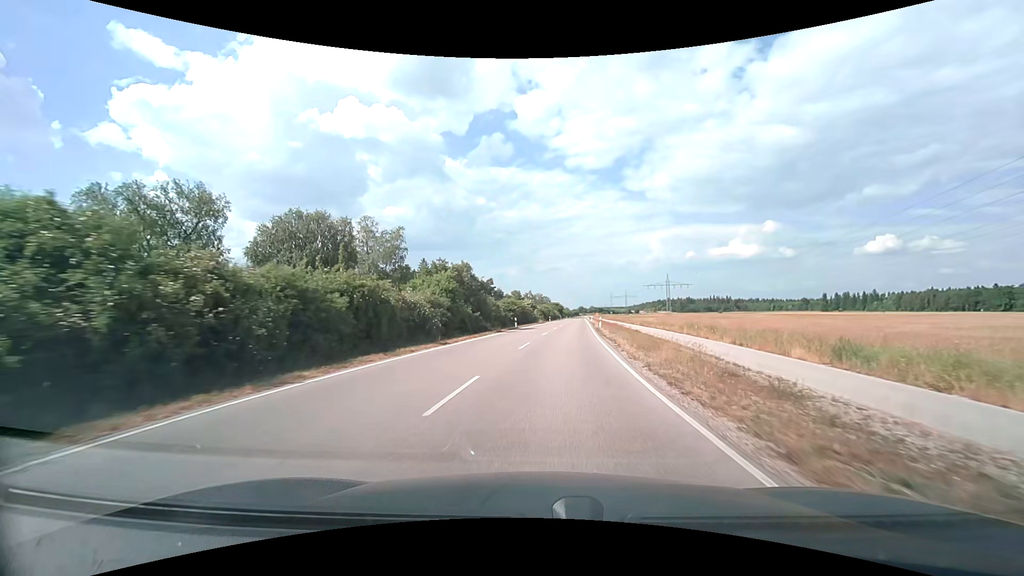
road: unclassified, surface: asphalt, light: Day
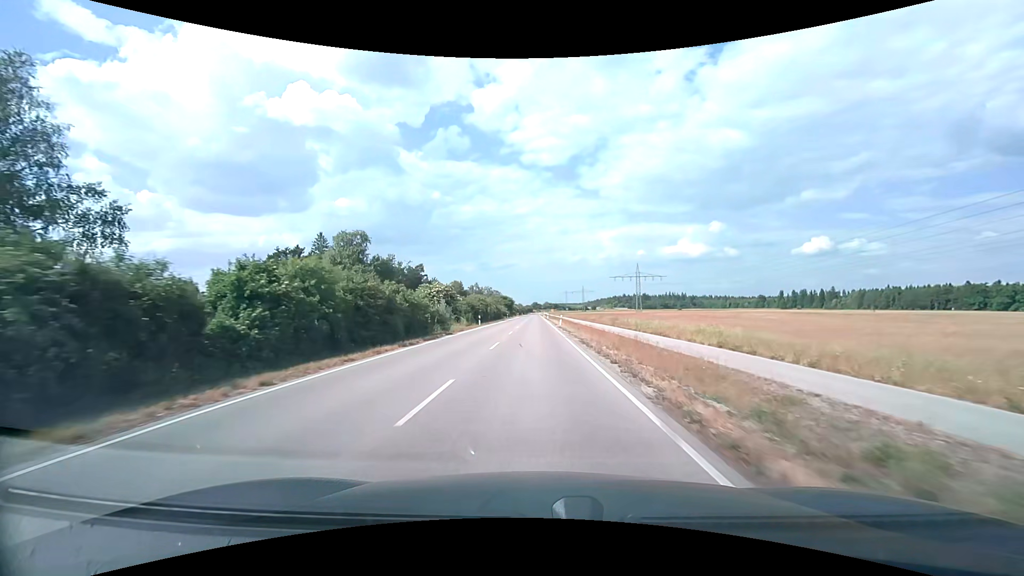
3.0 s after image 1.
(+4.0, +48.1) m; +6°
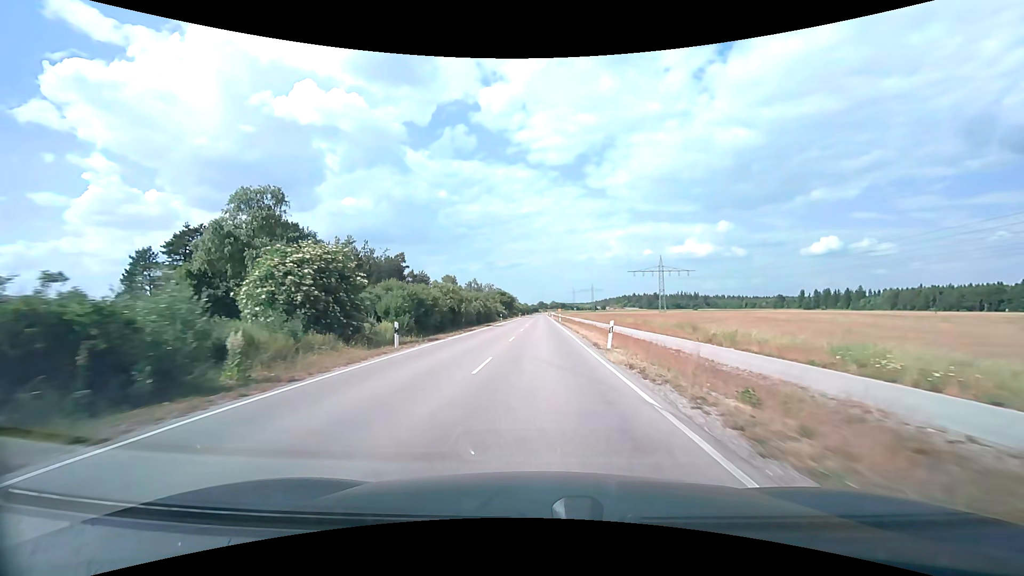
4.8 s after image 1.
(-0.2, +31.1) m; -1°
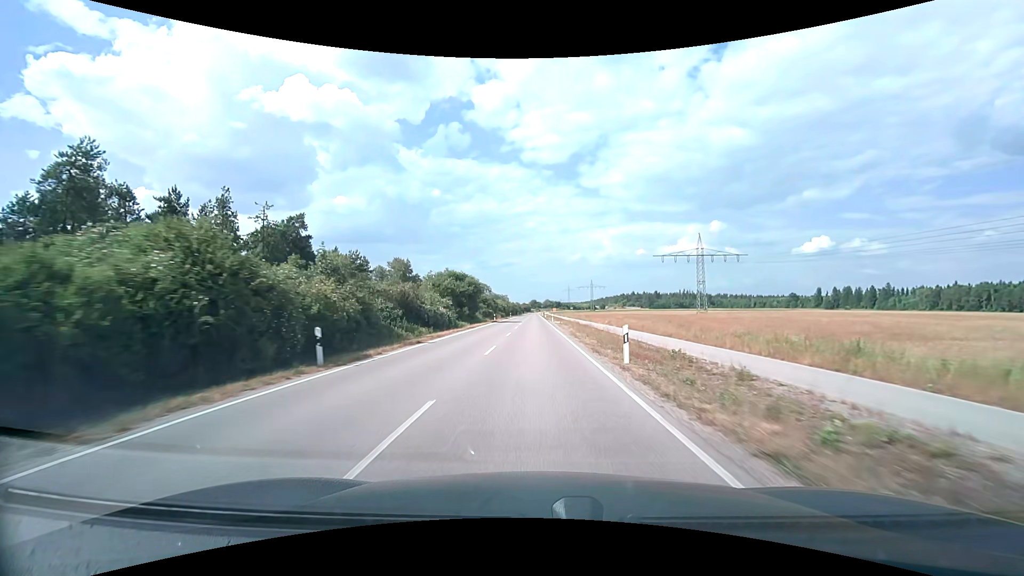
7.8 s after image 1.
(+0.5, +55.0) m; +1°
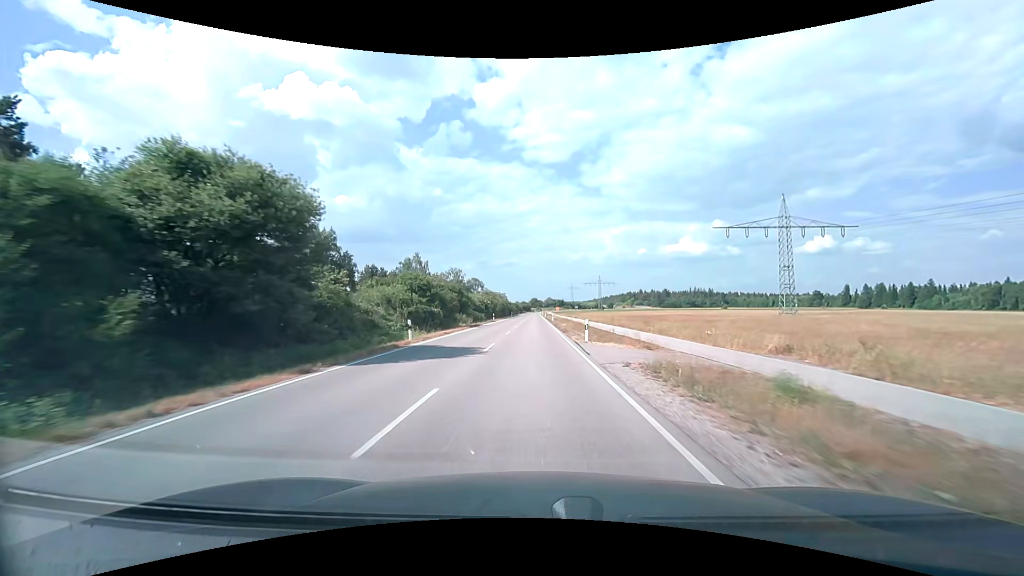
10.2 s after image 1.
(-0.1, +46.7) m; 0°
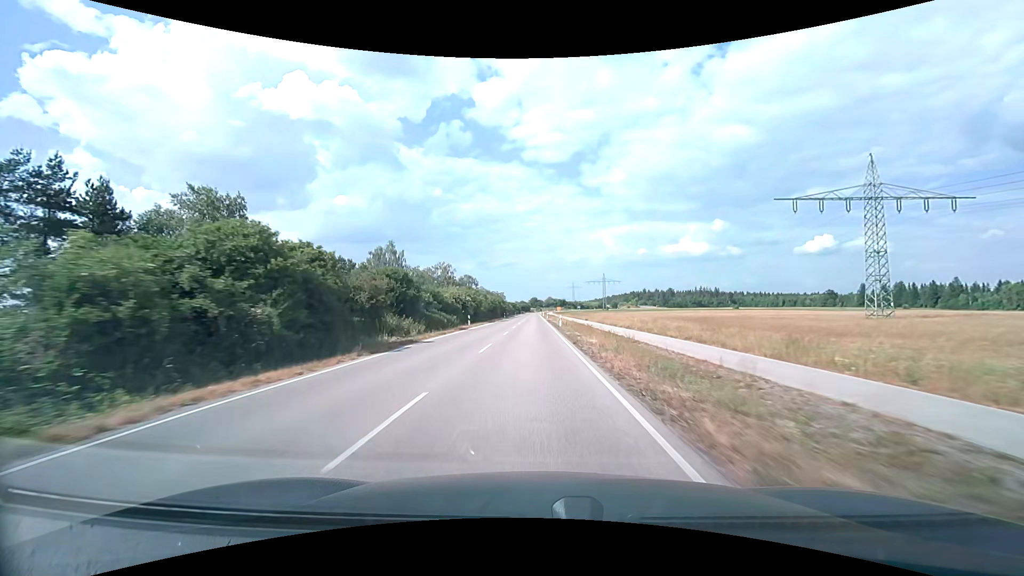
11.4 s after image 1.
(0.0, +24.2) m; 0°
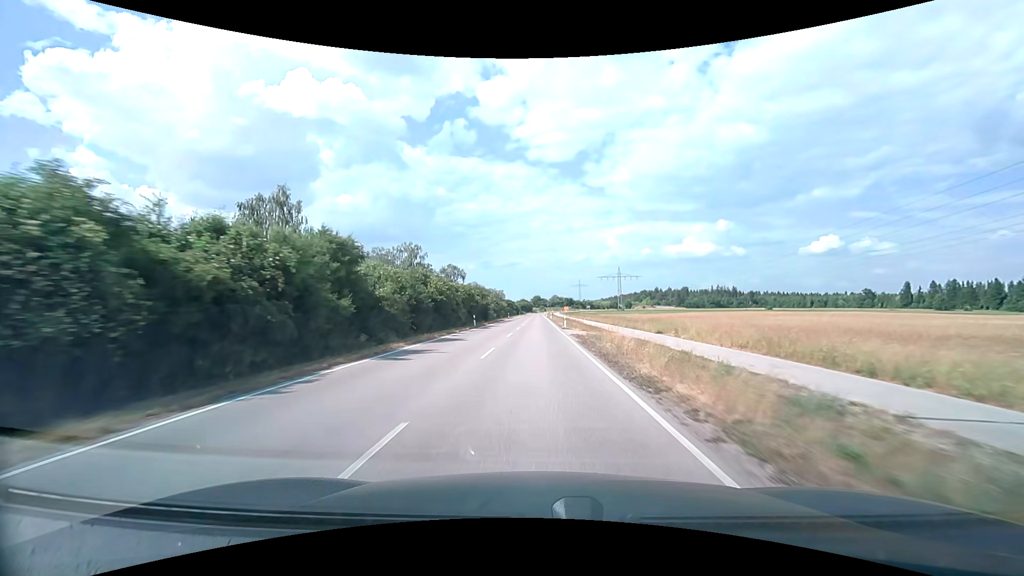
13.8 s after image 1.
(-0.5, +50.0) m; 0°
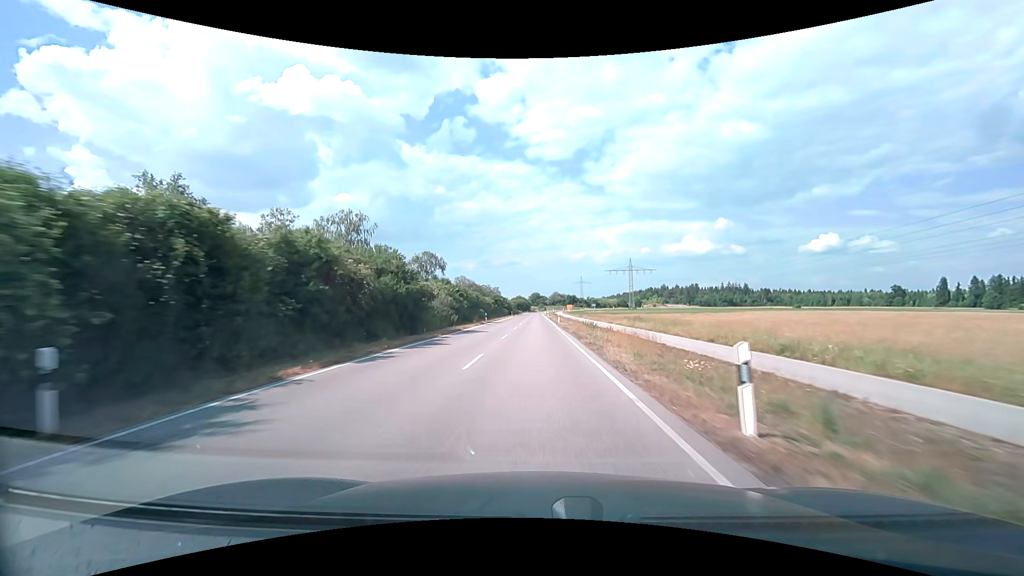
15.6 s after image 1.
(+0.1, +38.8) m; 0°
(0, +10) (0, +20) (0, +30) (0, +40) (0, +50) (0, +60) (0, +70) (0, +80) (0, +90) (0, +100) m
